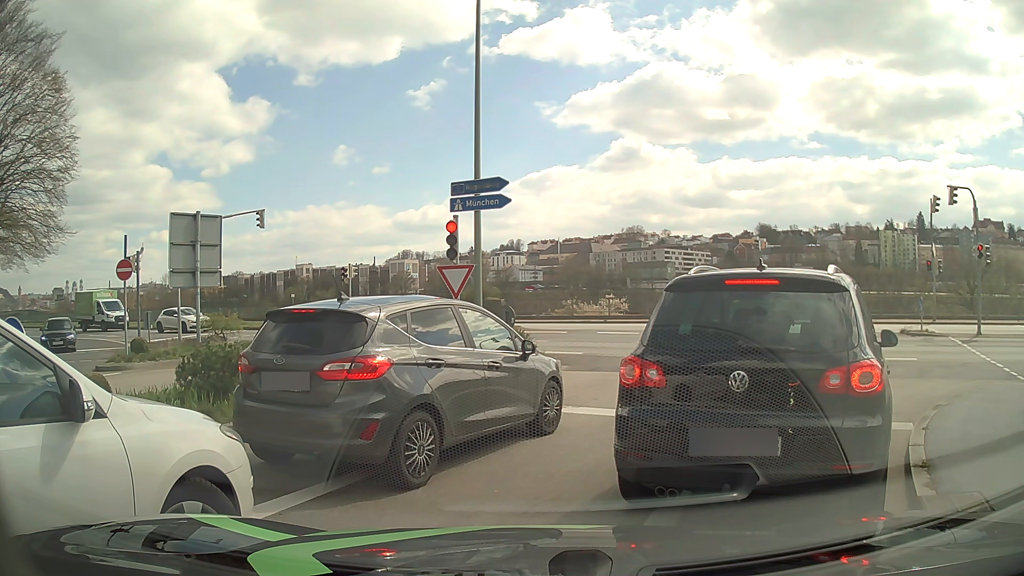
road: tertiary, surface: asphalt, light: Day
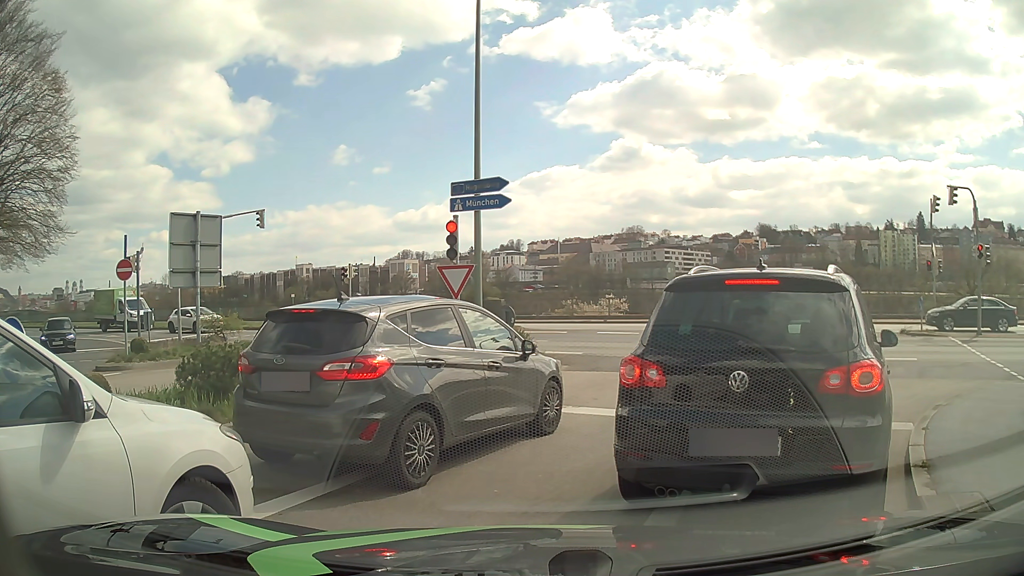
(0.0, 0.0) m; 0°
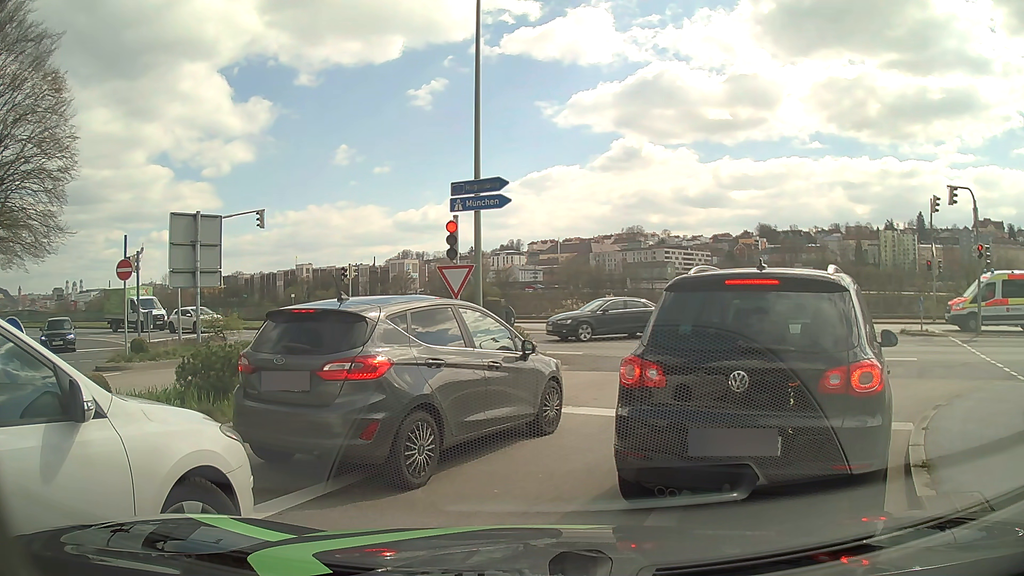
(0.0, 0.0) m; 0°
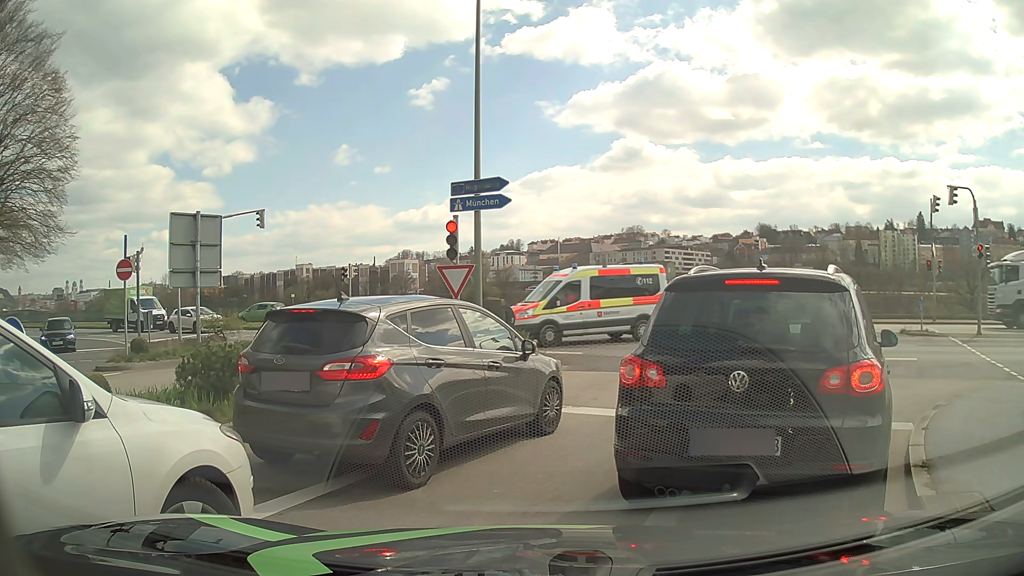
(0.0, 0.0) m; 0°
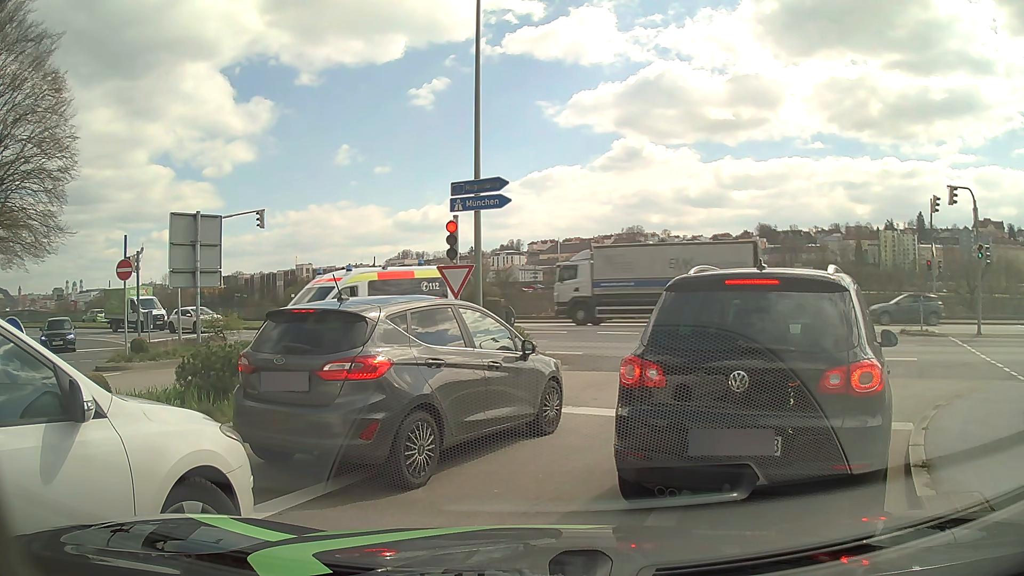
(0.0, 0.0) m; 0°
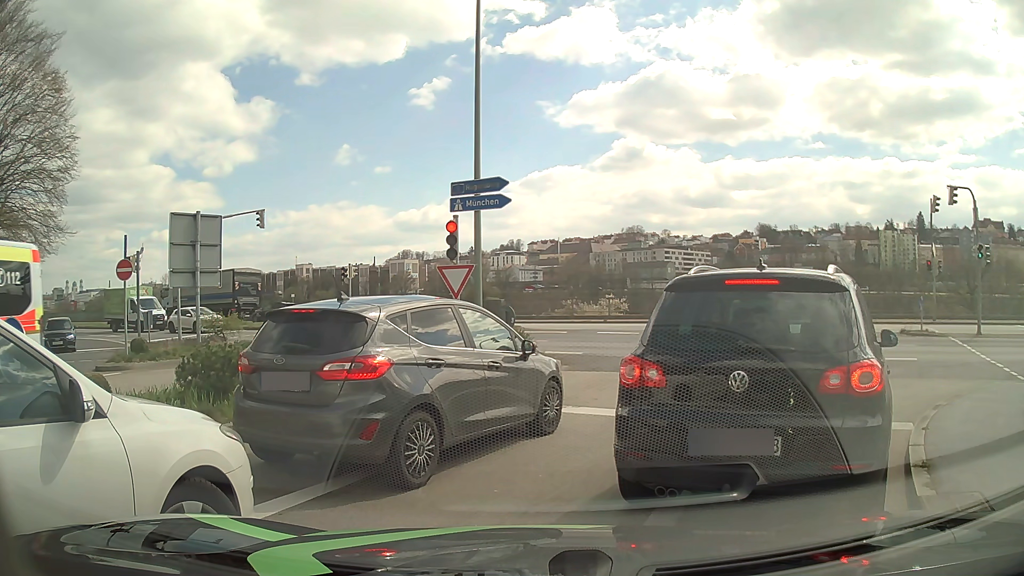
(0.0, 0.0) m; 0°
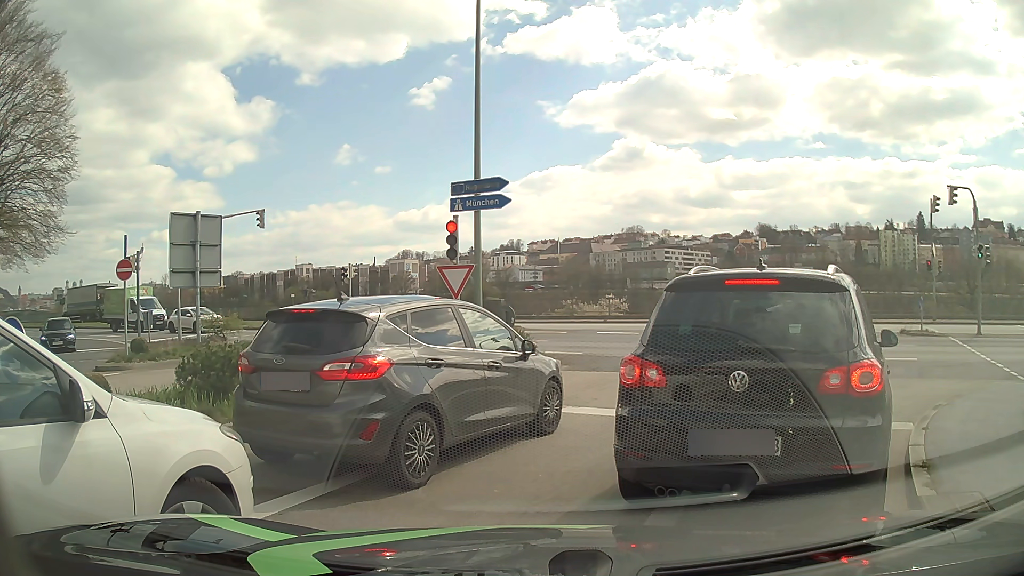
(0.0, 0.0) m; 0°
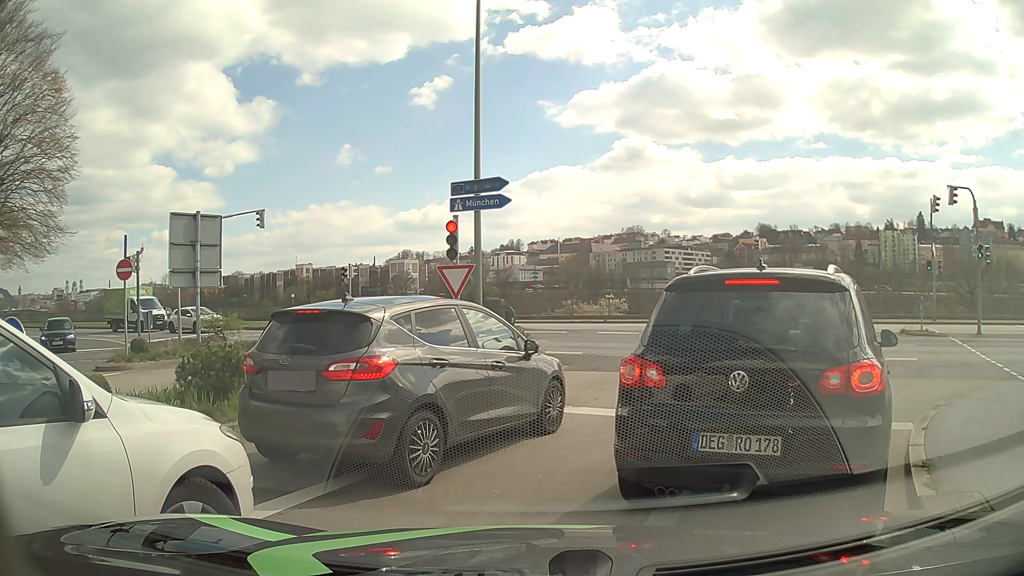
(0.0, 0.0) m; 0°
